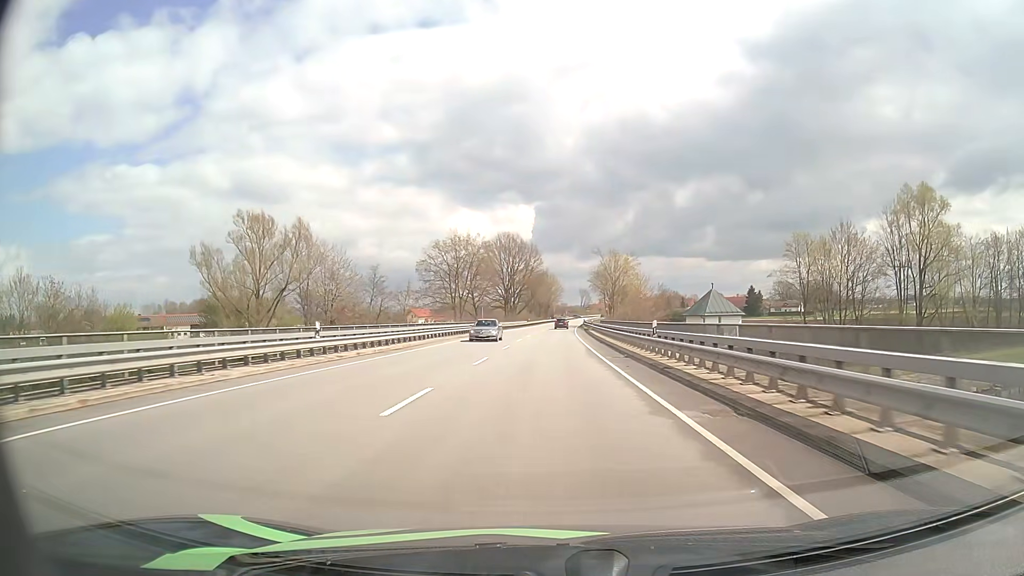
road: primary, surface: asphalt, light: Day
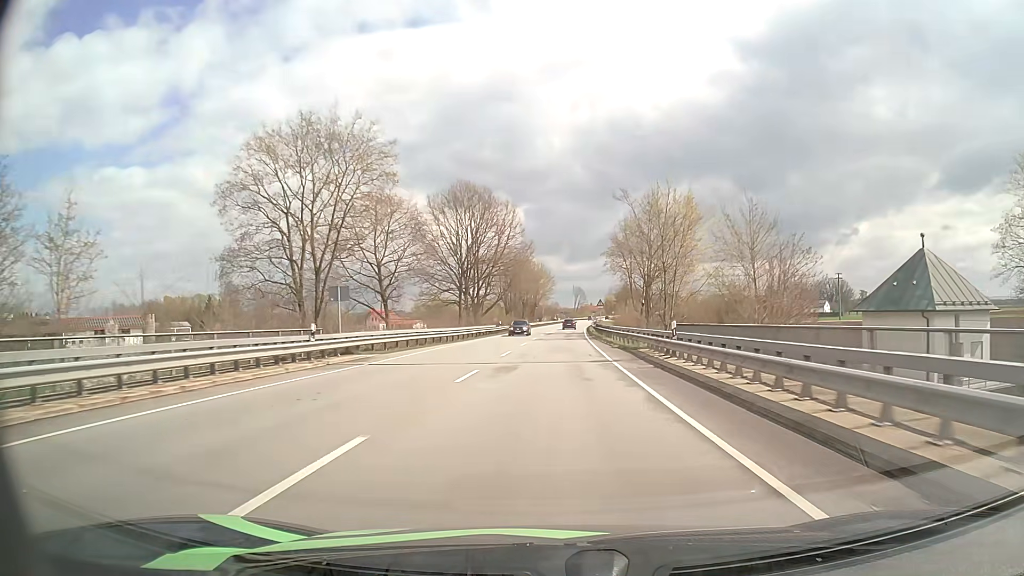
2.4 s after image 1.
(+0.3, +50.6) m; +1°
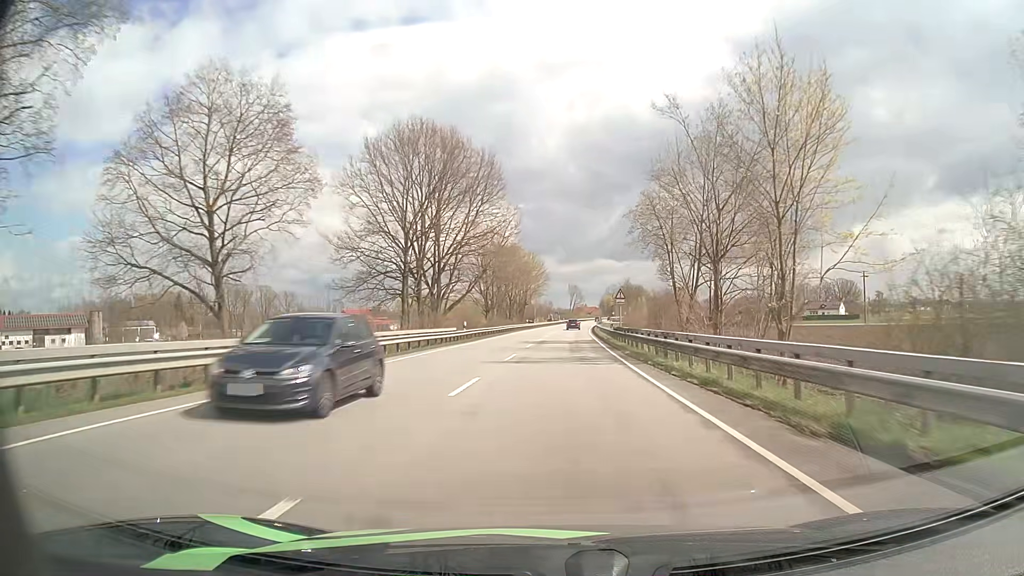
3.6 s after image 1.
(+0.1, +25.5) m; +1°
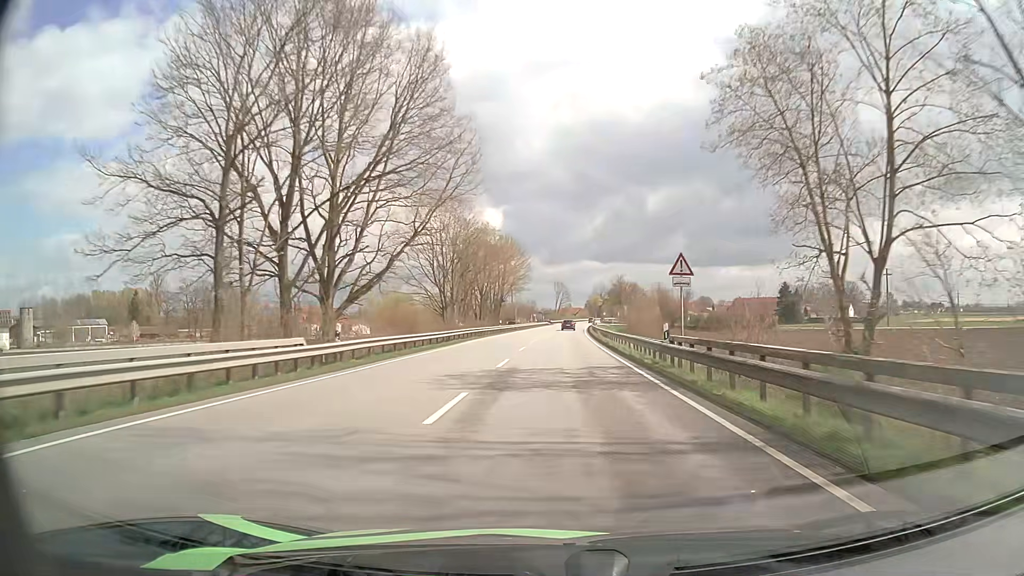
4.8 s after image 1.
(+0.2, +25.6) m; +1°
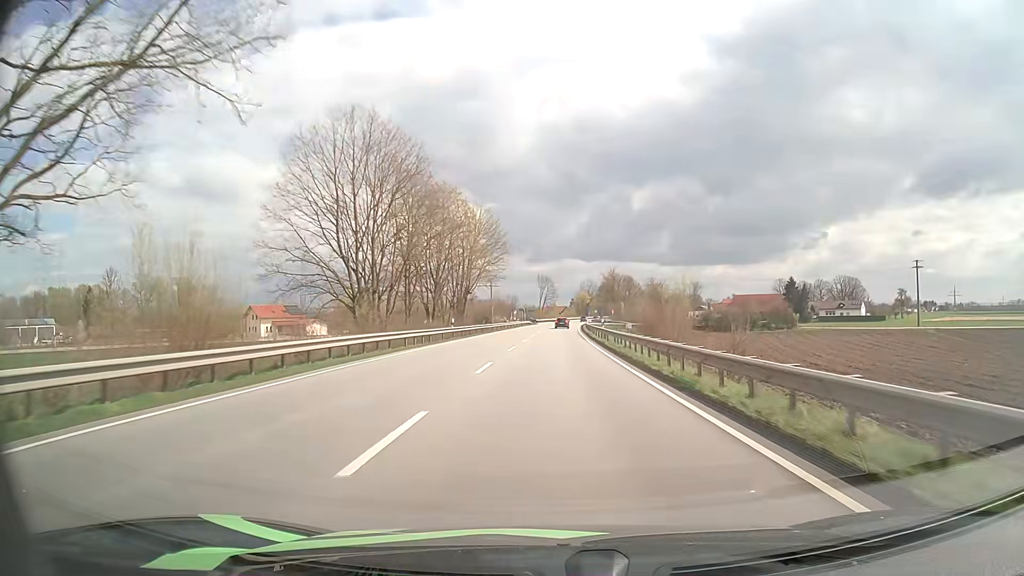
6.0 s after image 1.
(+0.3, +25.6) m; +1°
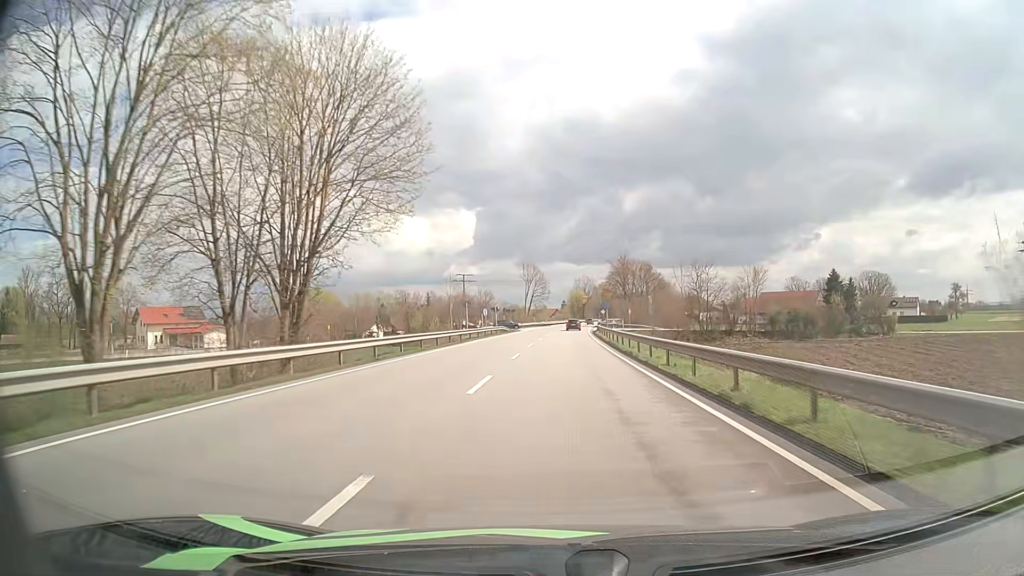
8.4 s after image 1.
(+0.3, +48.9) m; +1°
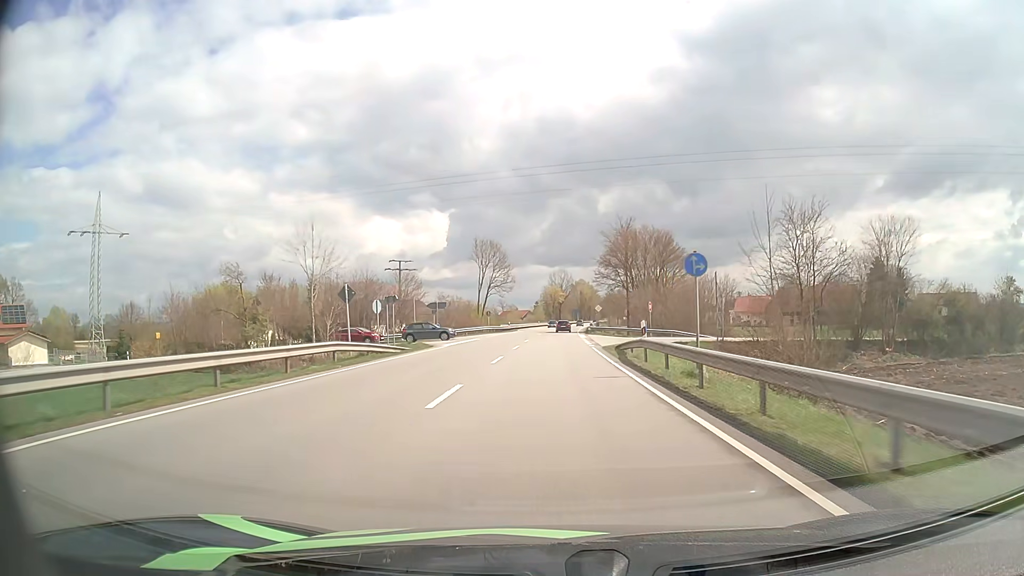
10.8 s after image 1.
(+1.1, +47.3) m; +2°
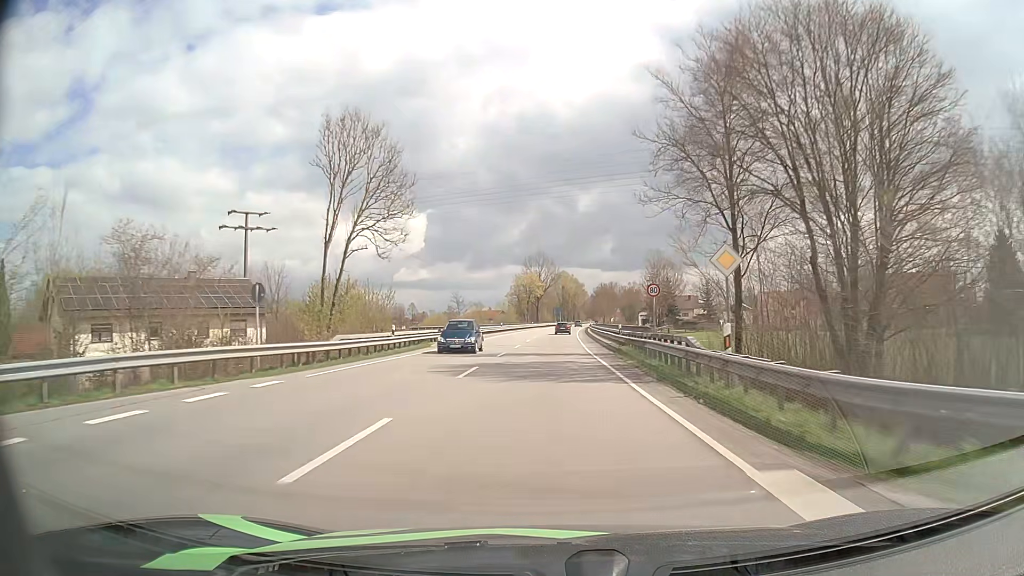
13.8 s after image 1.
(+0.9, +61.5) m; +2°
(0, +10) (0, +20) (0, +30) (0, +40) (+1, +50) (+1, +60) (+1, +70) (+2, +80) (+2, +90) (+2, +100) m
